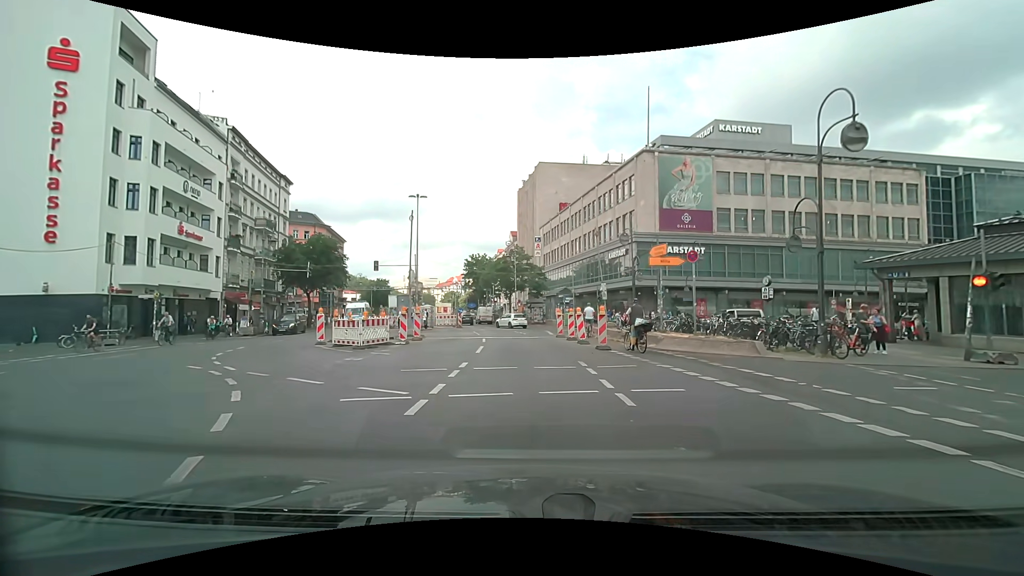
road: secondary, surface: asphalt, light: Day
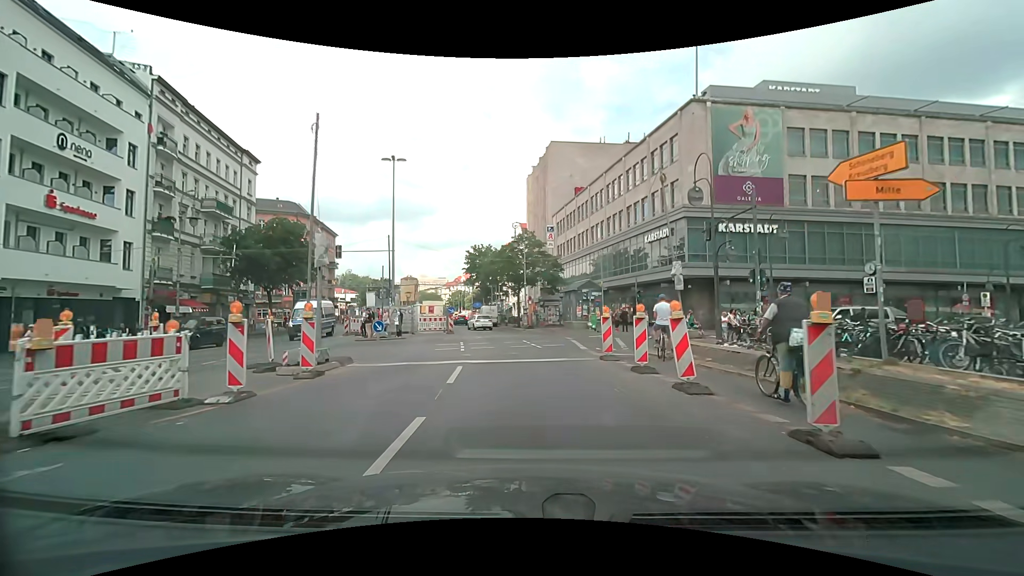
(0.0, +12.5) m; -1°
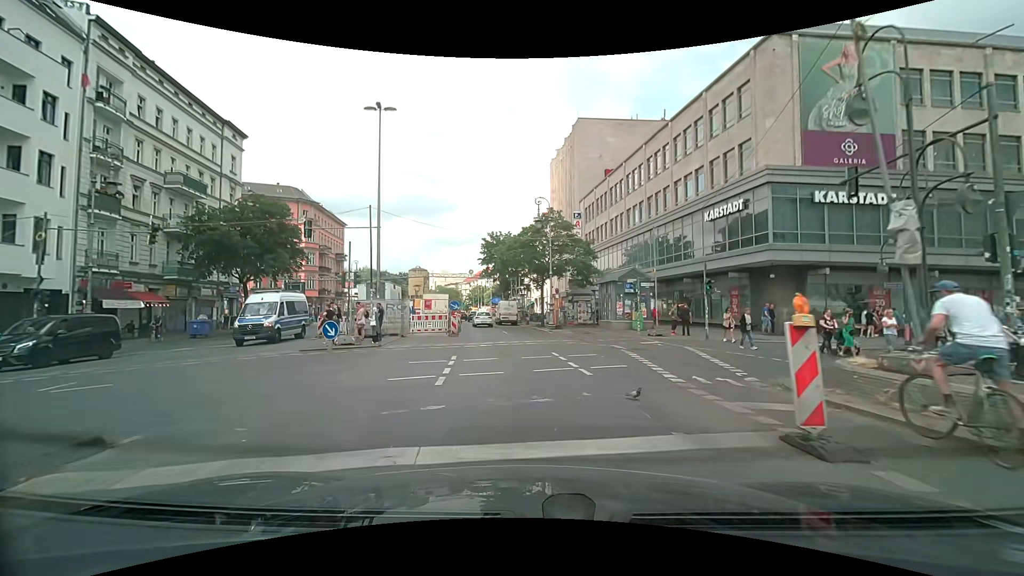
(-0.2, +9.1) m; -3°
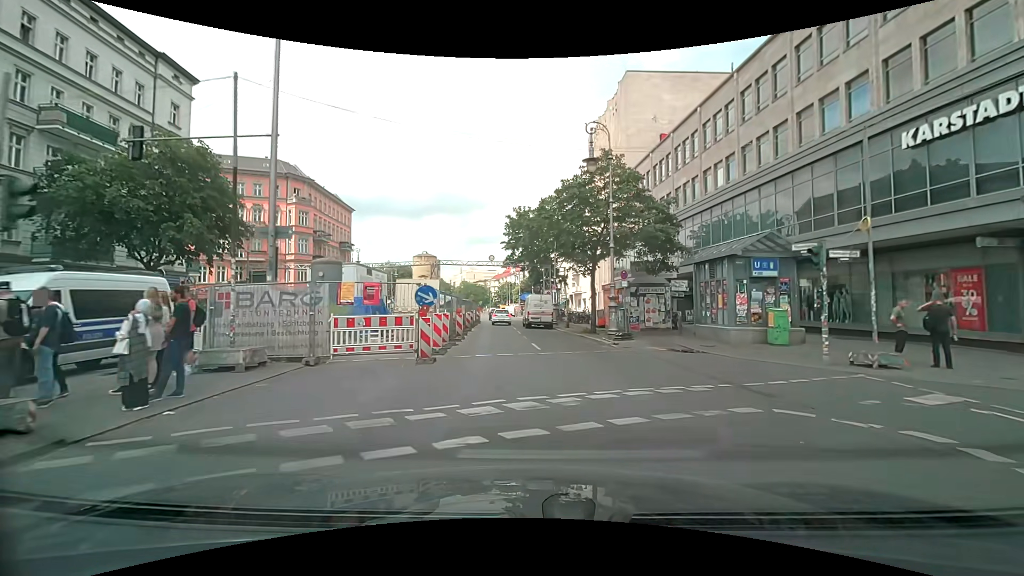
(-0.4, +15.0) m; -4°
